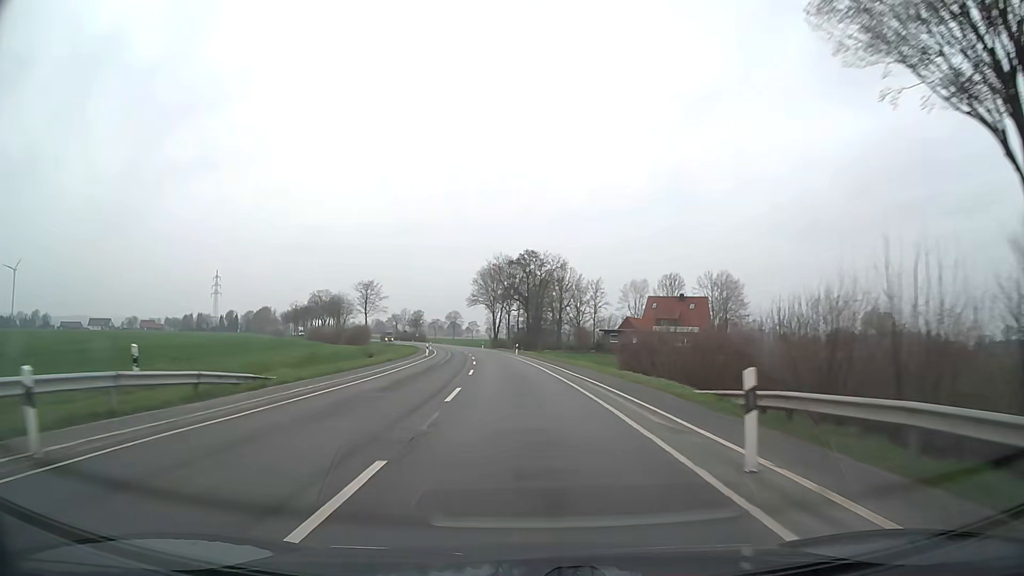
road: secondary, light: Day
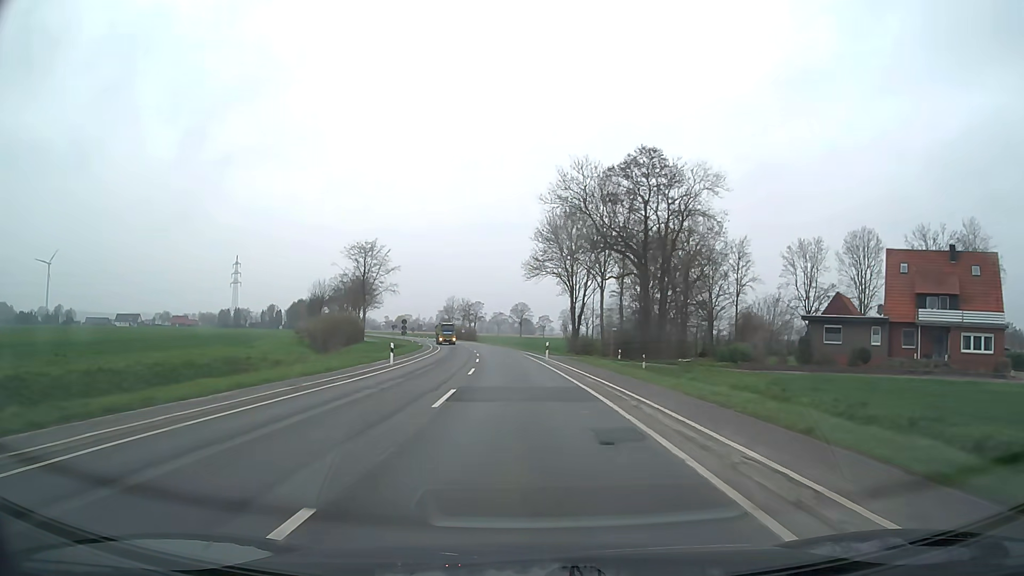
(-3.2, +62.7) m; -6°
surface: asphalt
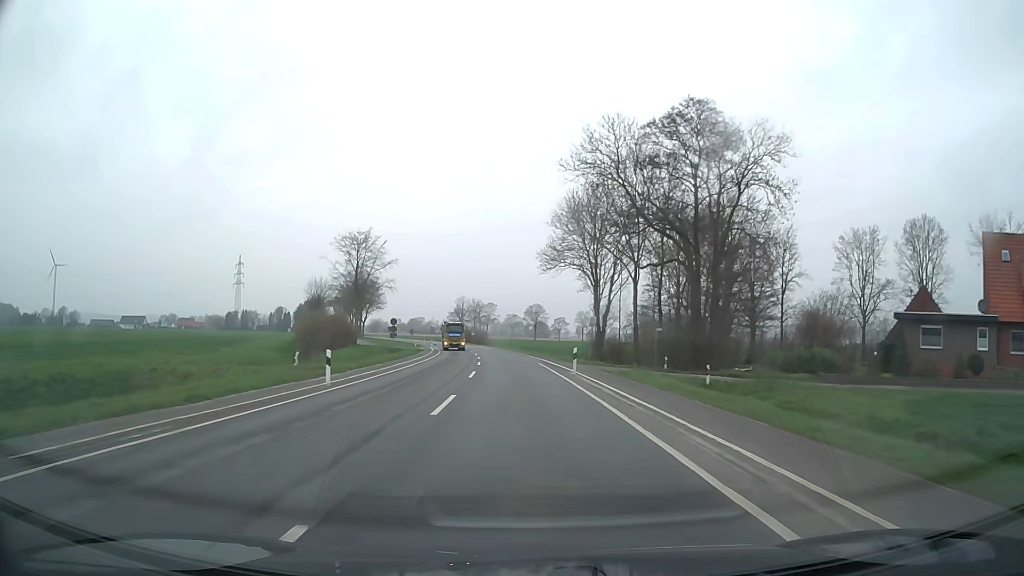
(-0.1, +12.5) m; -1°
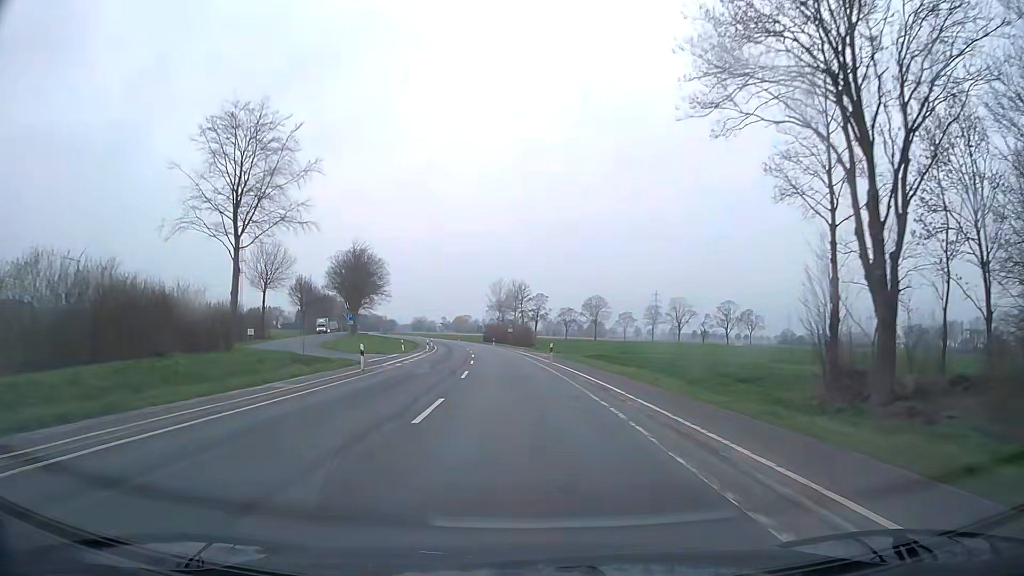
(-1.9, +50.1) m; -4°
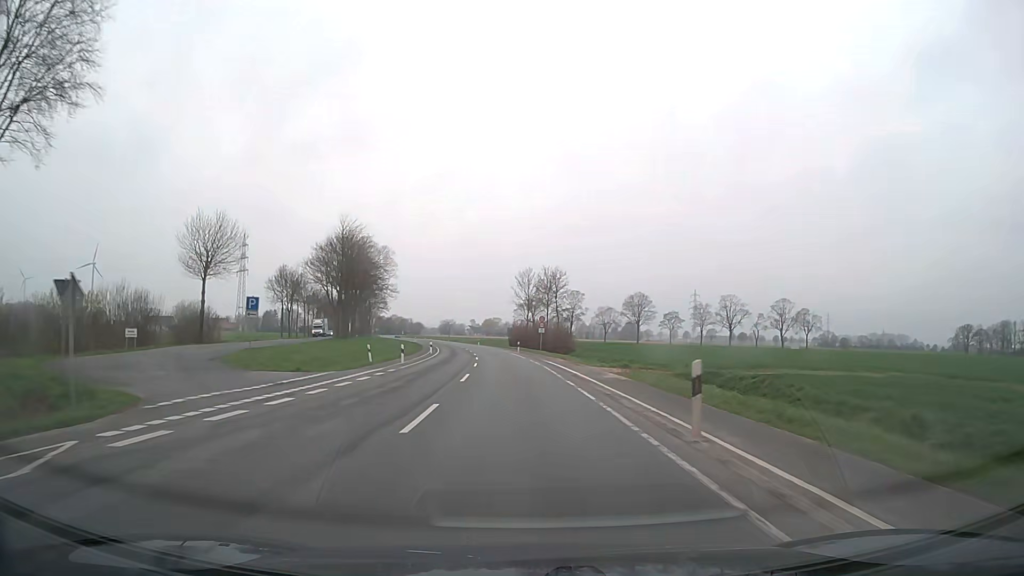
(-0.6, +25.0) m; -3°
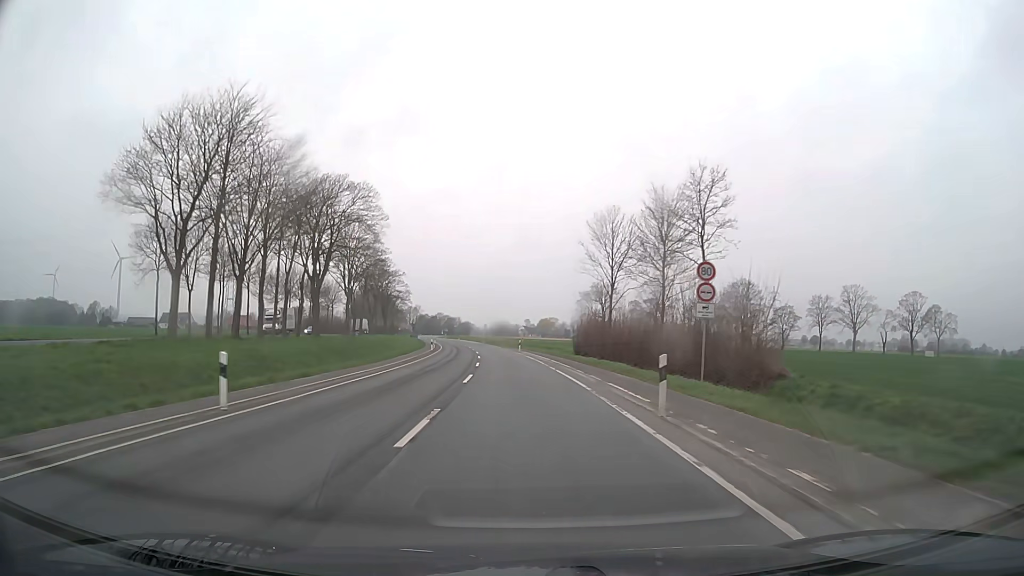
(-2.0, +49.9) m; -5°
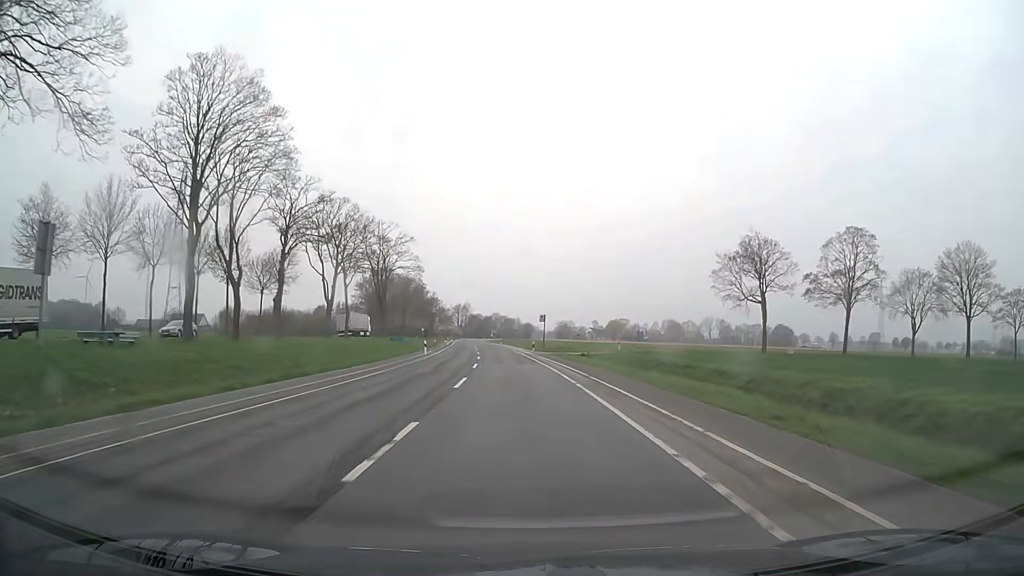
(-3.0, +62.3) m; -5°
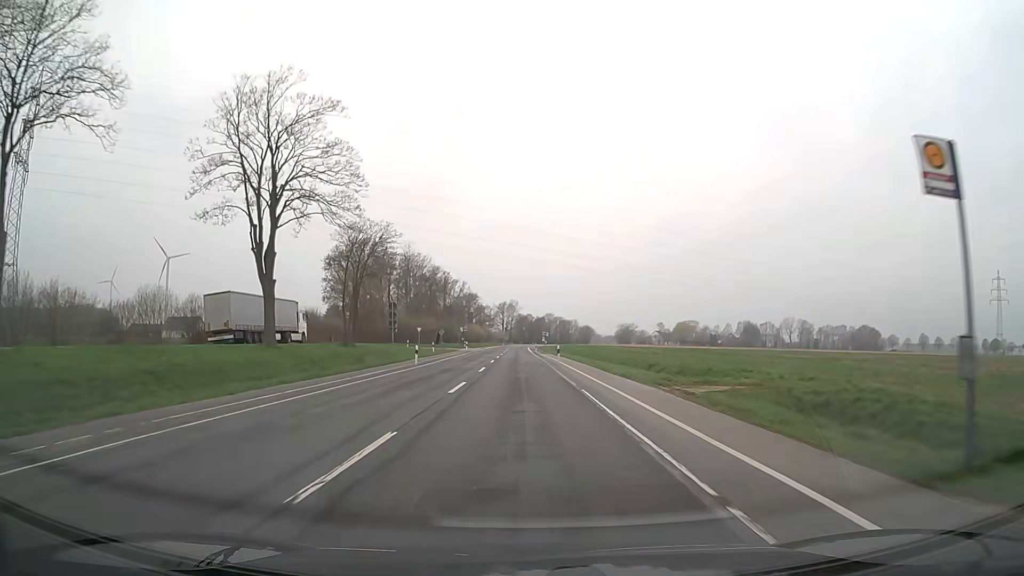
(-2.5, +62.4) m; -5°
(0, +10) (0, +20) (0, +30) (-1, +40) (-1, +50) (-1, +60) (-1, +70) (-1, +80) (-1, +90) (-1, +100) m
